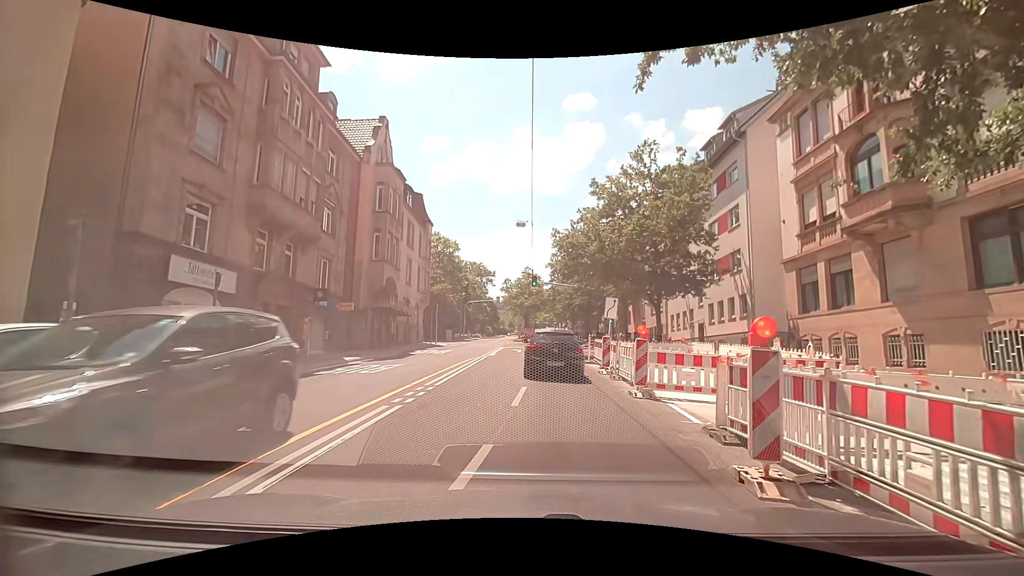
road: secondary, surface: asphalt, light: Day
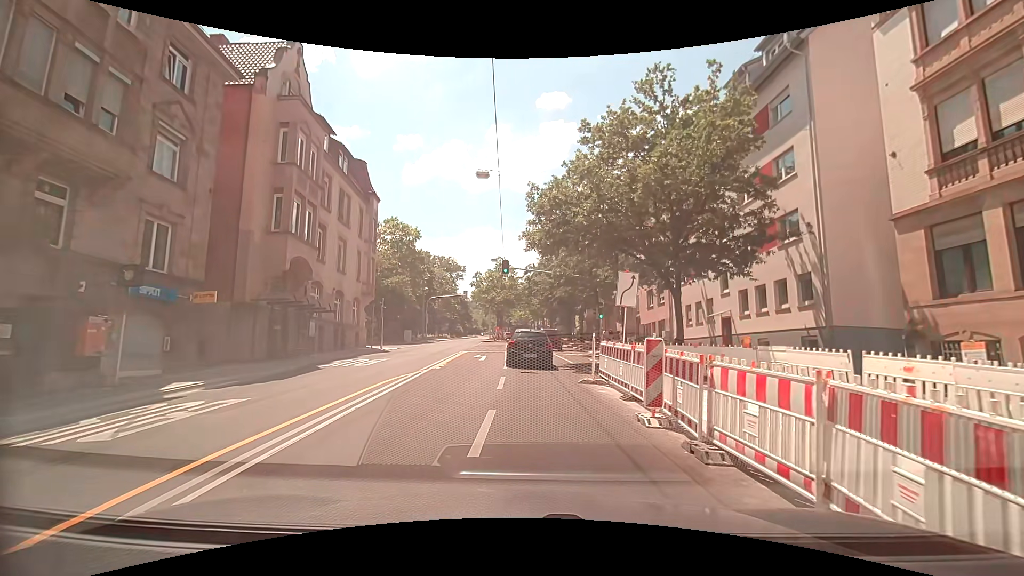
(+0.4, +10.0) m; +3°
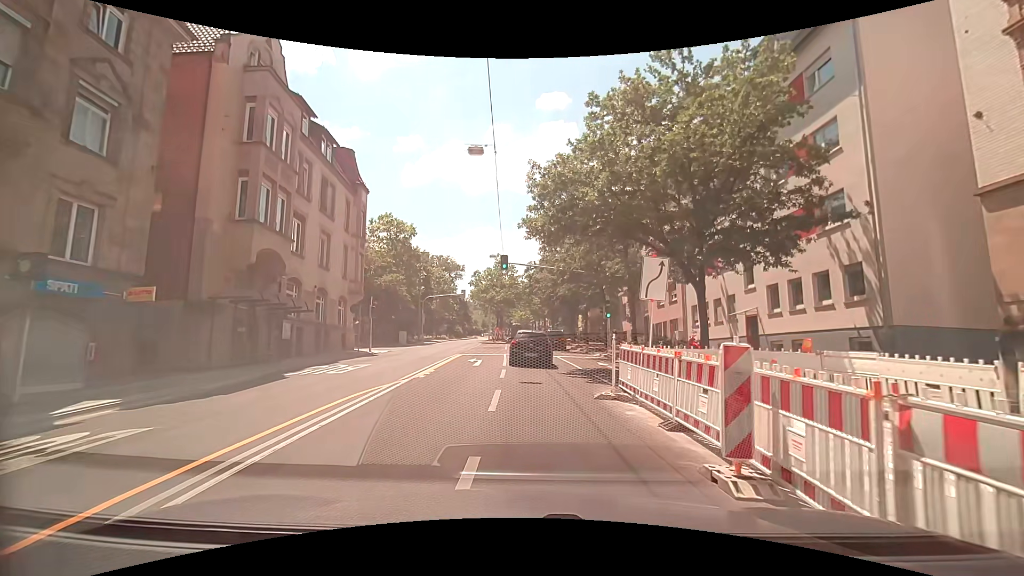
(0.0, +3.0) m; 0°
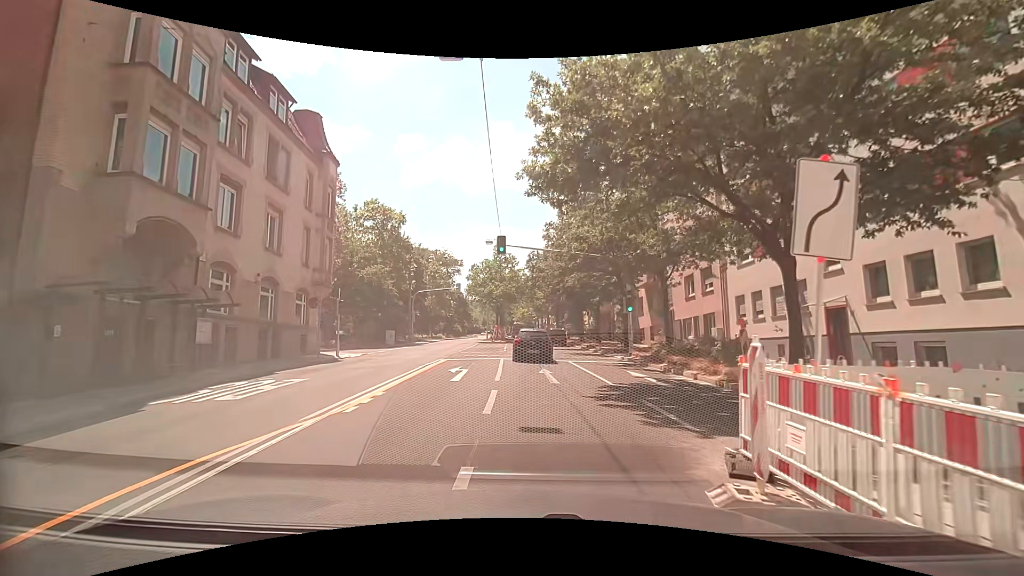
(-0.1, +6.5) m; 0°
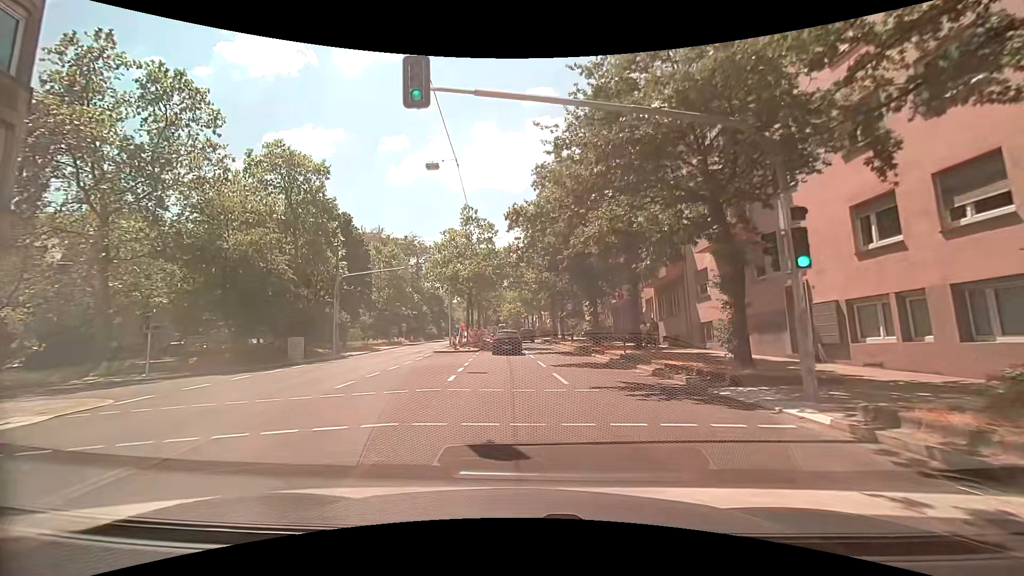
(0.0, +19.0) m; +1°
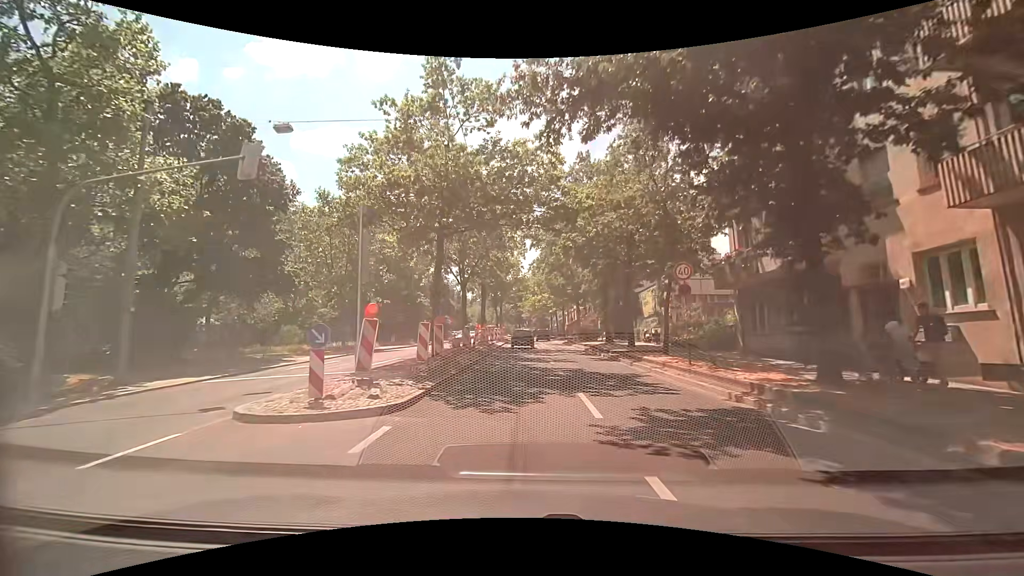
(-0.5, +23.3) m; -2°
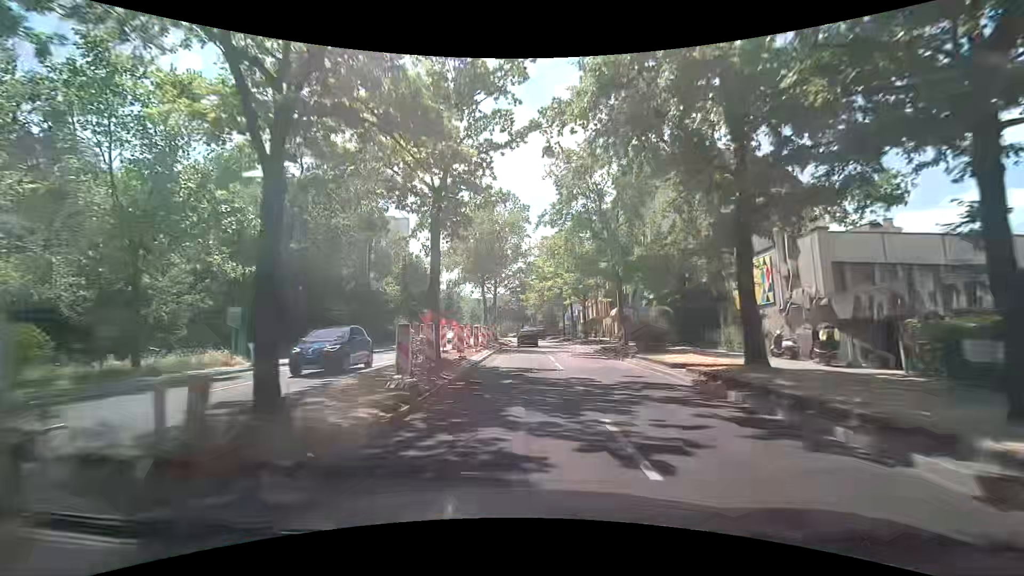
(-0.1, +21.6) m; +1°
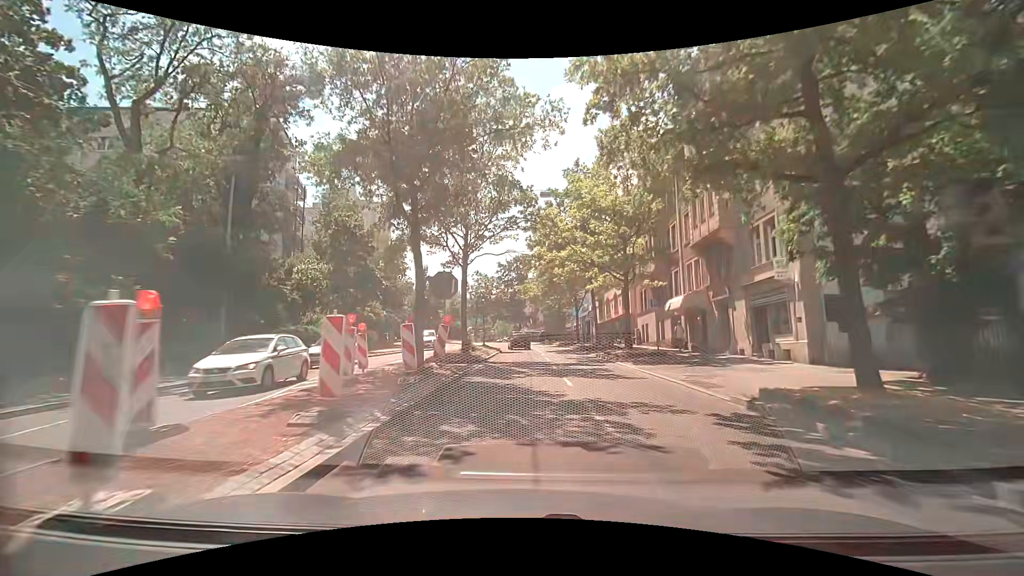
(-0.7, +21.9) m; -1°
(0, +10) (0, +20) (0, +30) (0, +40) (-1, +50) (-4, +60) (-8, +69) (-13, +77) (-21, +84) (-29, +90) m
